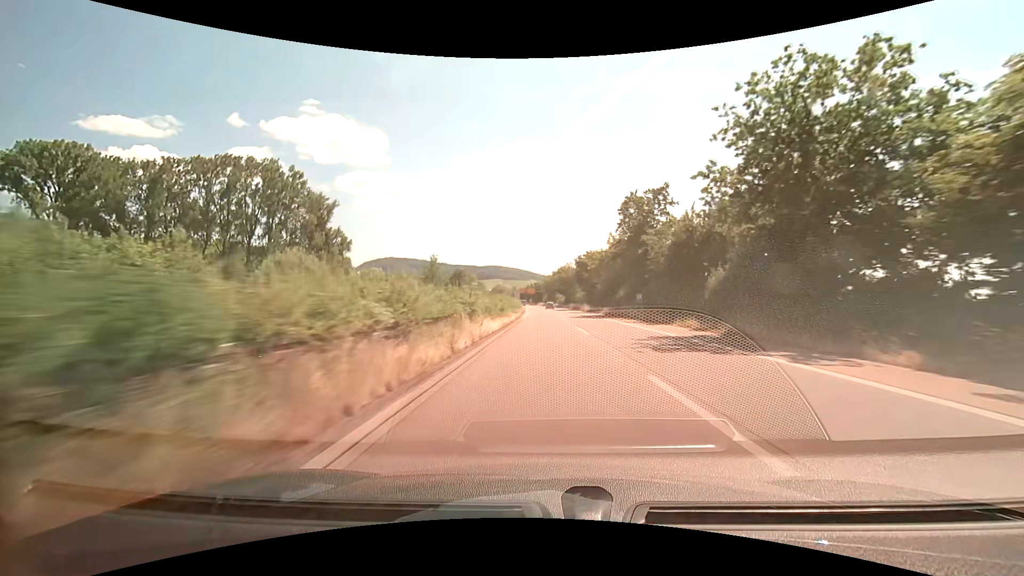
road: trunk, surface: asphalt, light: Day
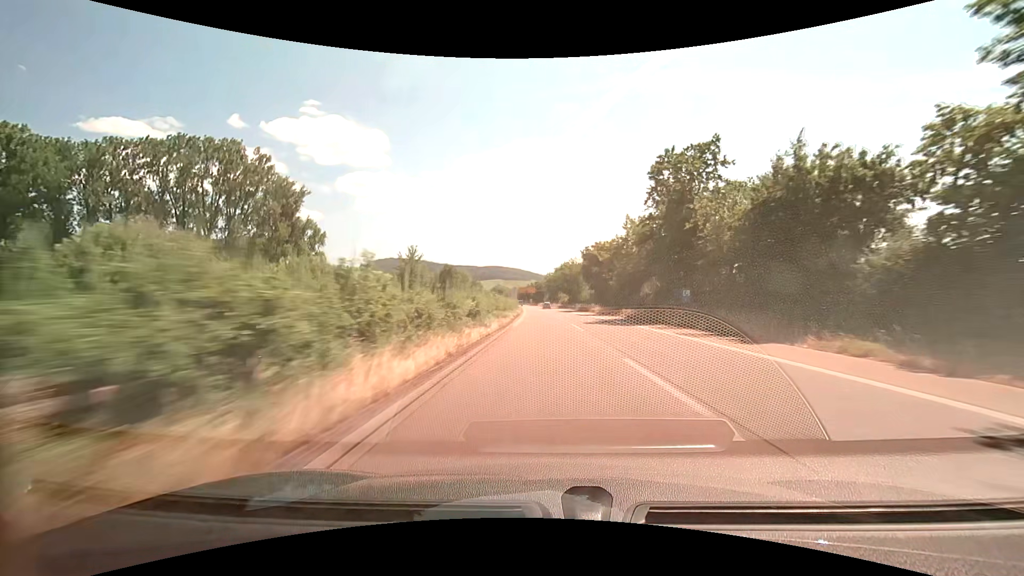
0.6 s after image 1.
(0.0, +15.2) m; 0°
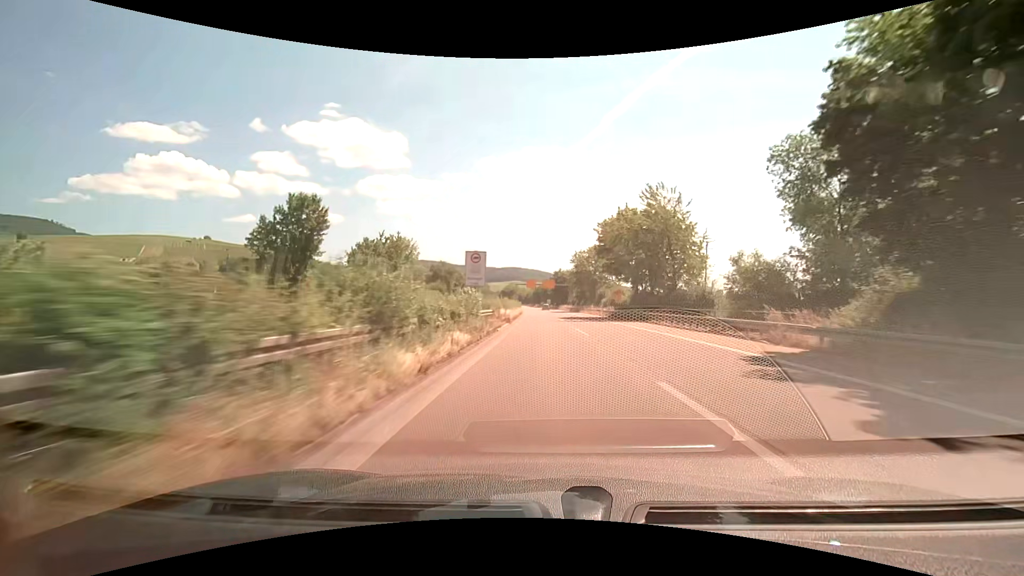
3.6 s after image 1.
(-1.3, +75.4) m; -2°
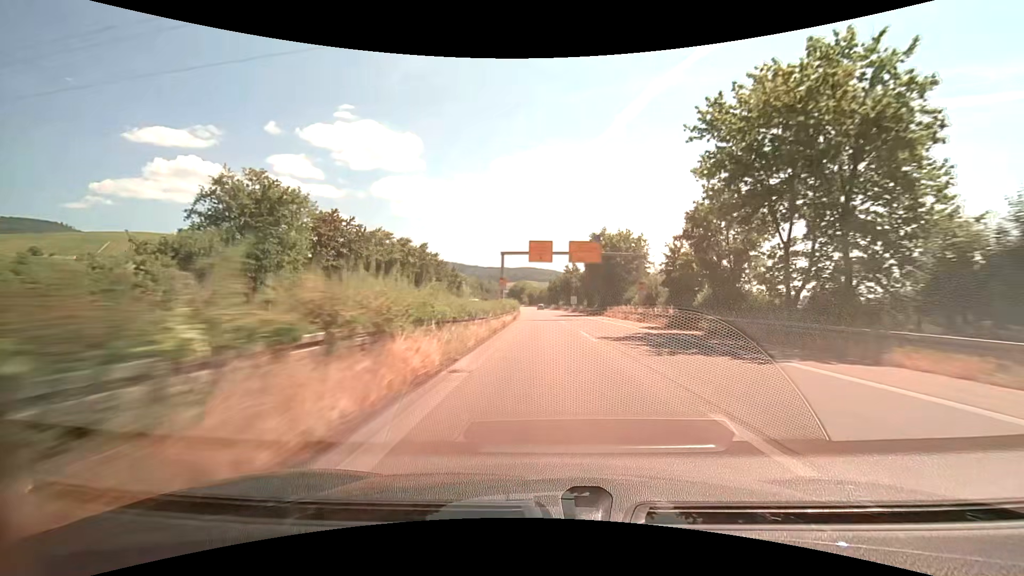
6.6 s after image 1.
(-1.2, +74.2) m; -2°
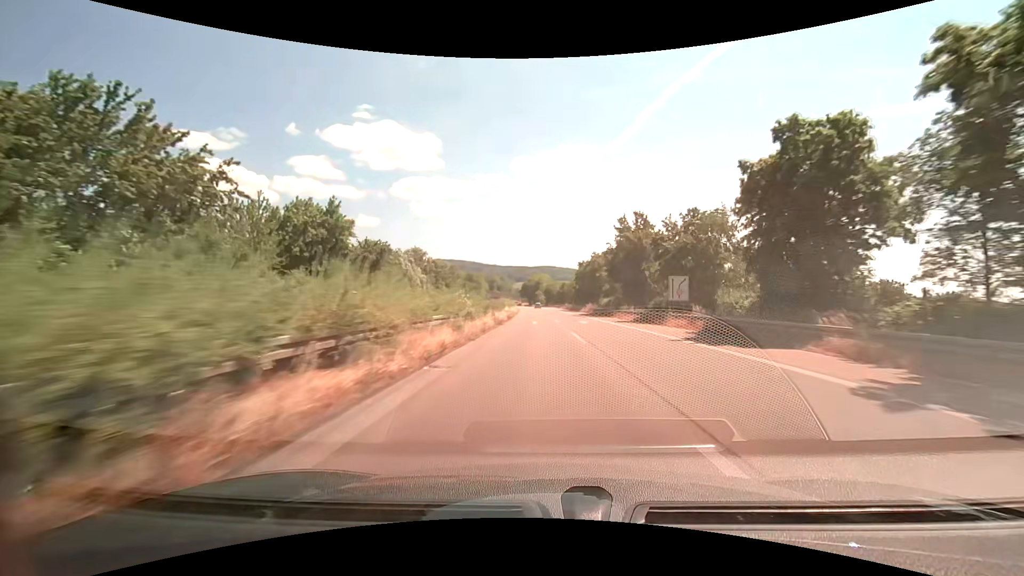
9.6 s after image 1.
(-0.9, +73.2) m; -2°
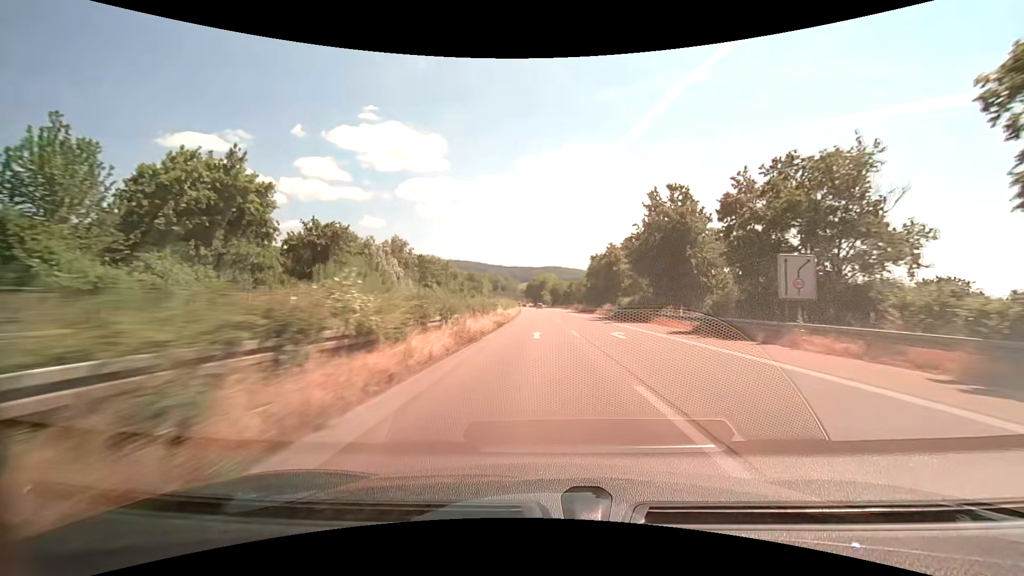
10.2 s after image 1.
(-0.1, +14.5) m; -1°
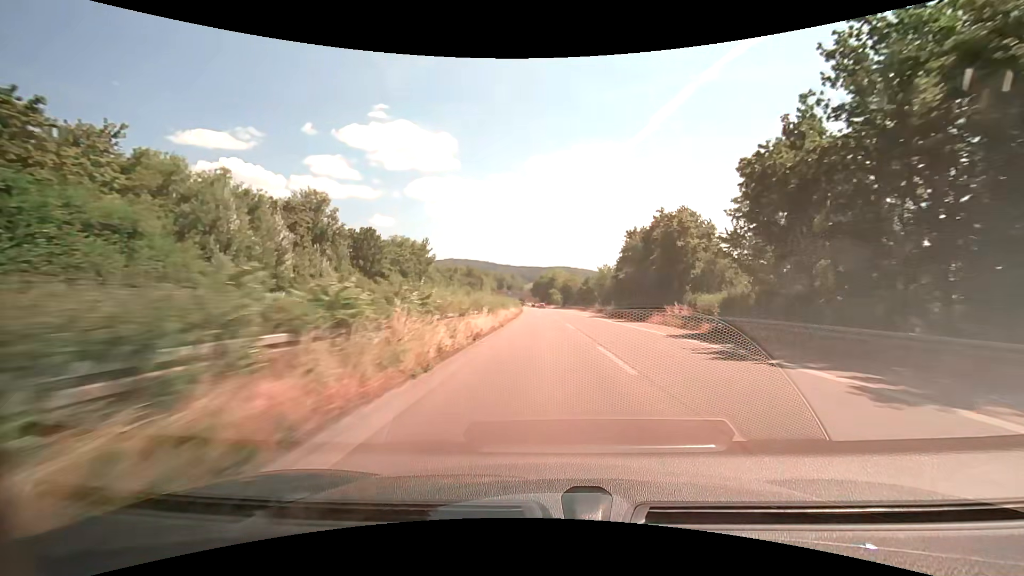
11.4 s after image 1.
(-0.3, +28.9) m; -1°
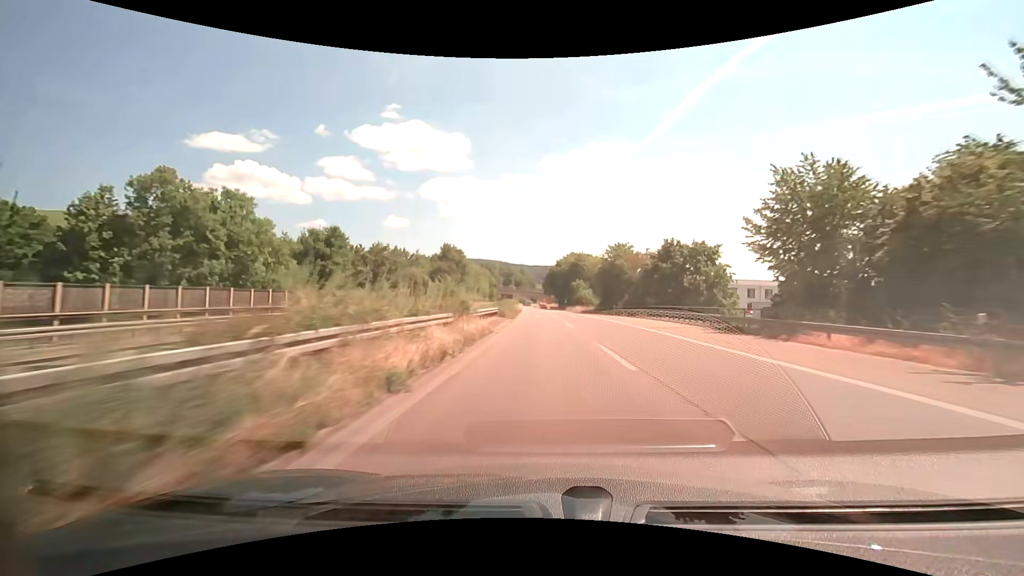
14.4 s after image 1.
(-1.0, +71.3) m; -2°
(0, +10) (0, +20) (0, +30) (0, +40) (-1, +50) (-1, +60) (-1, +70) (-1, +80) (-2, +90) (-2, +100) m
